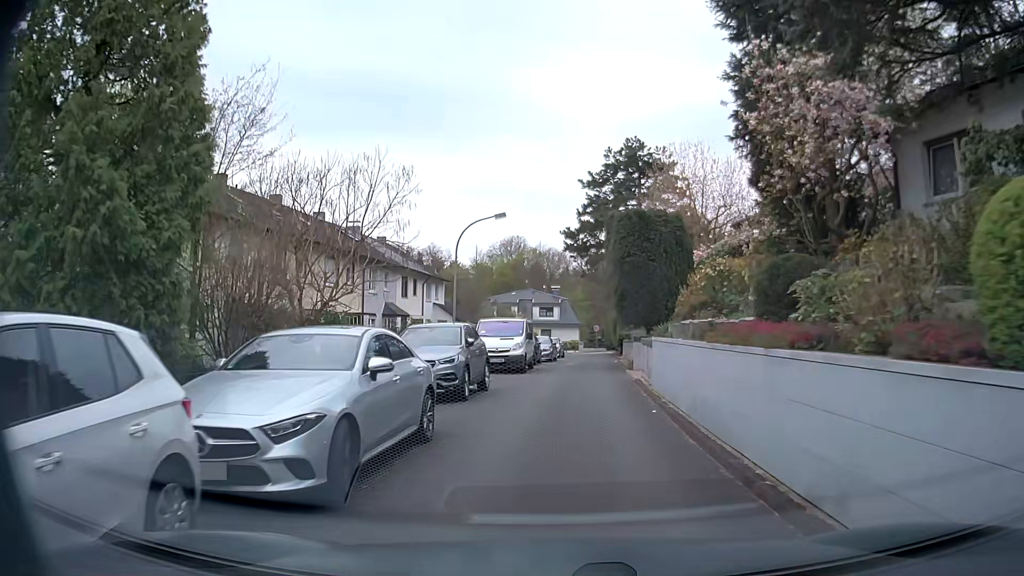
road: residential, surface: asphalt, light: Day
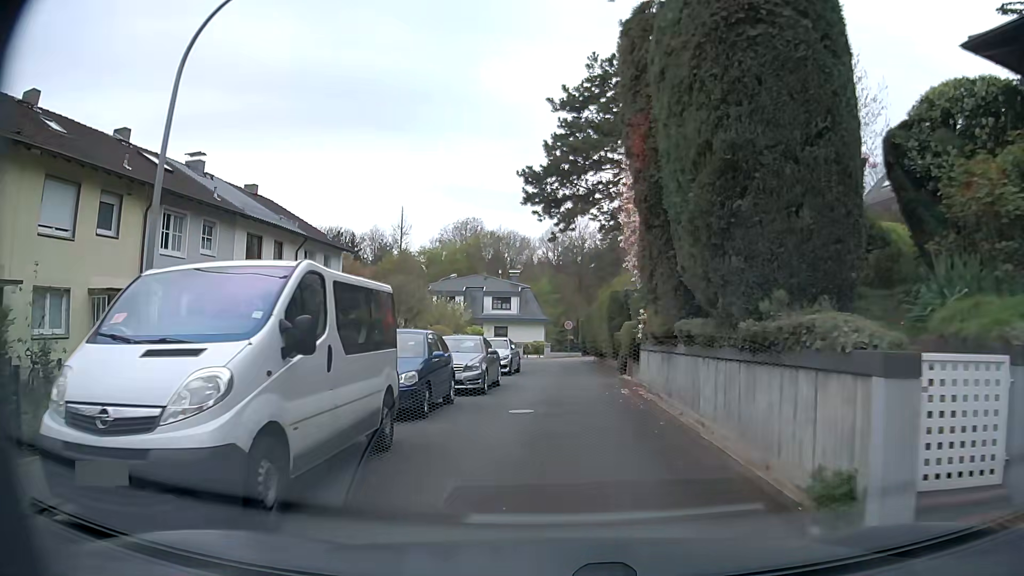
(+0.8, +19.7) m; +3°
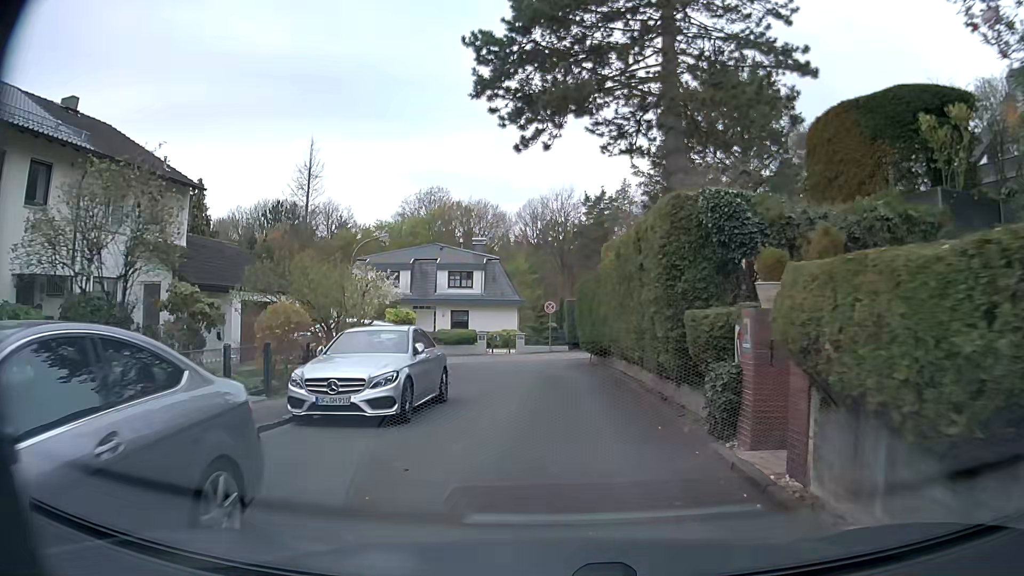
(+0.2, +15.3) m; +2°
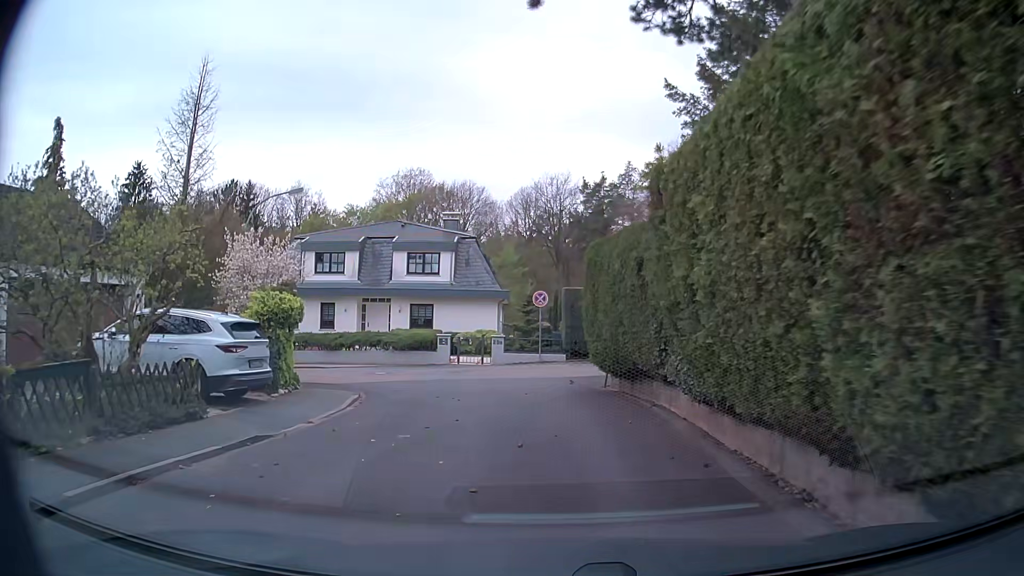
(0.0, +11.3) m; +1°
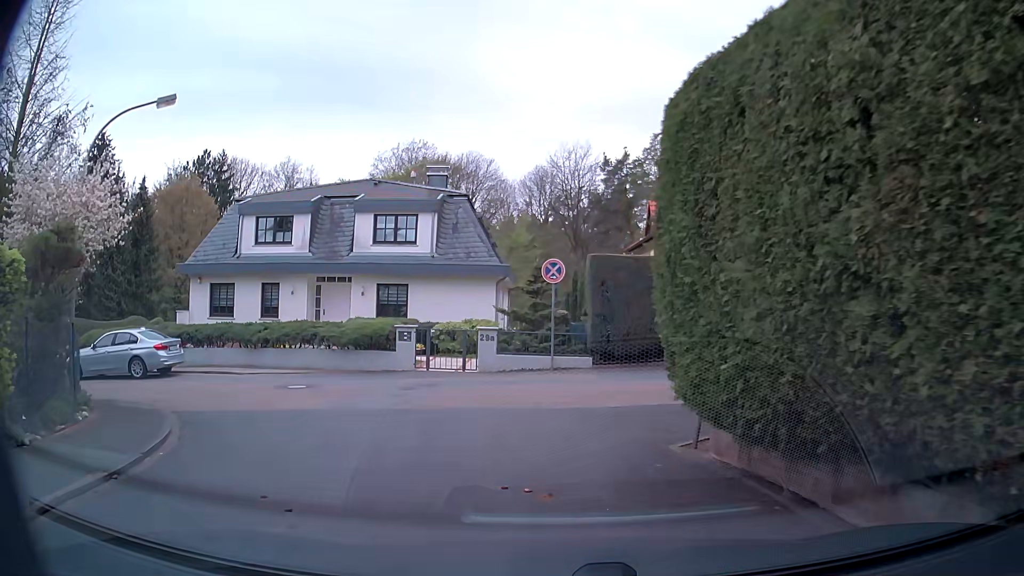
(-0.2, +9.2) m; -2°
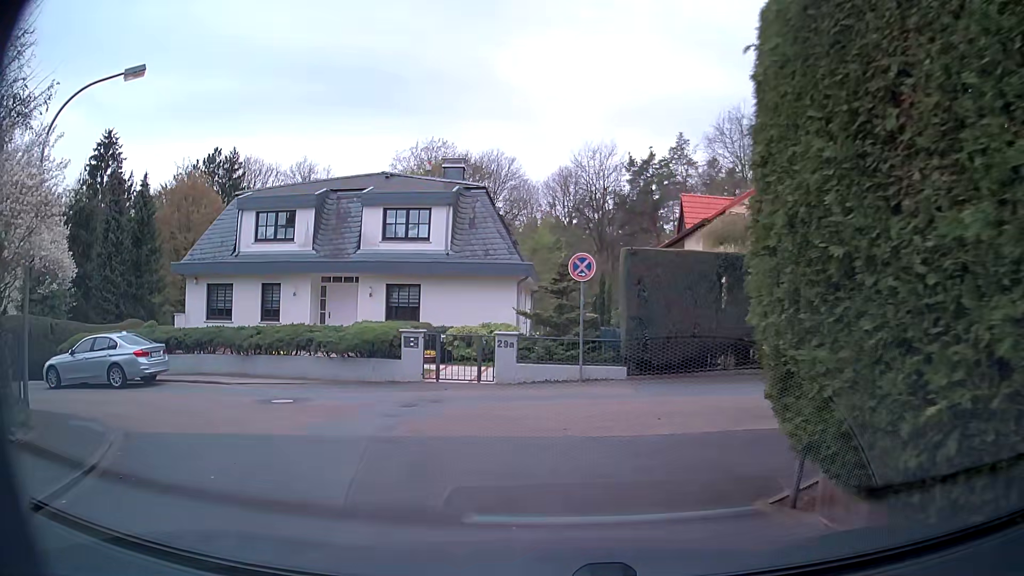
(0.0, +2.2) m; -2°
